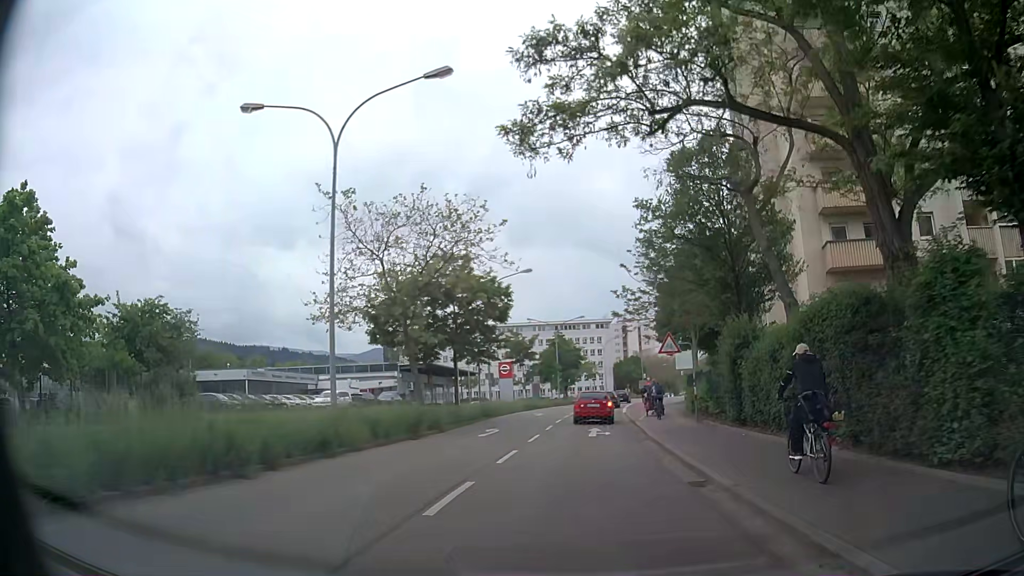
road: secondary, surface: asphalt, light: Day
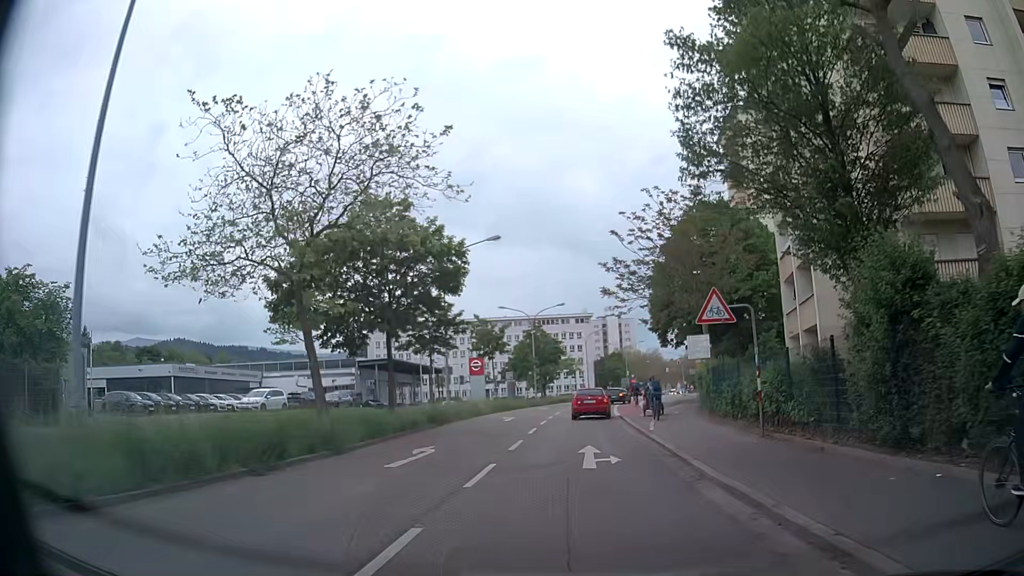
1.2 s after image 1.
(+0.1, +9.5) m; +1°
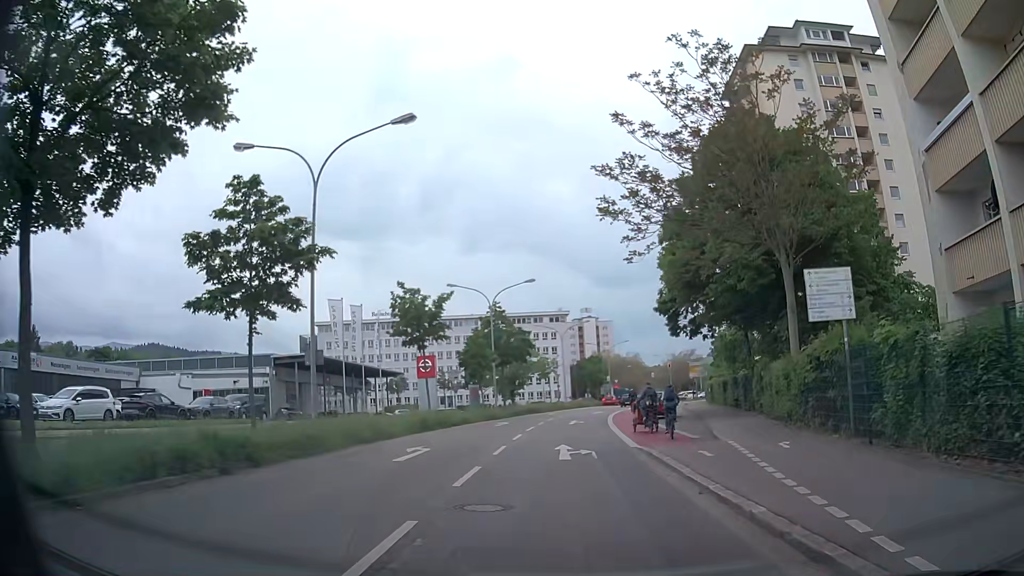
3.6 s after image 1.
(+0.5, +17.3) m; +2°
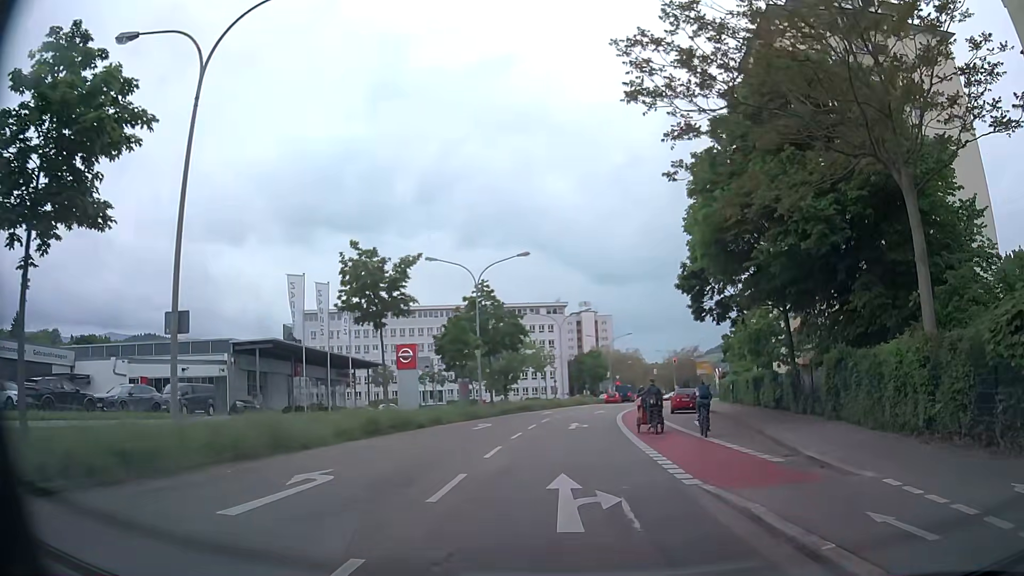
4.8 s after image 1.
(+0.1, +7.8) m; +1°
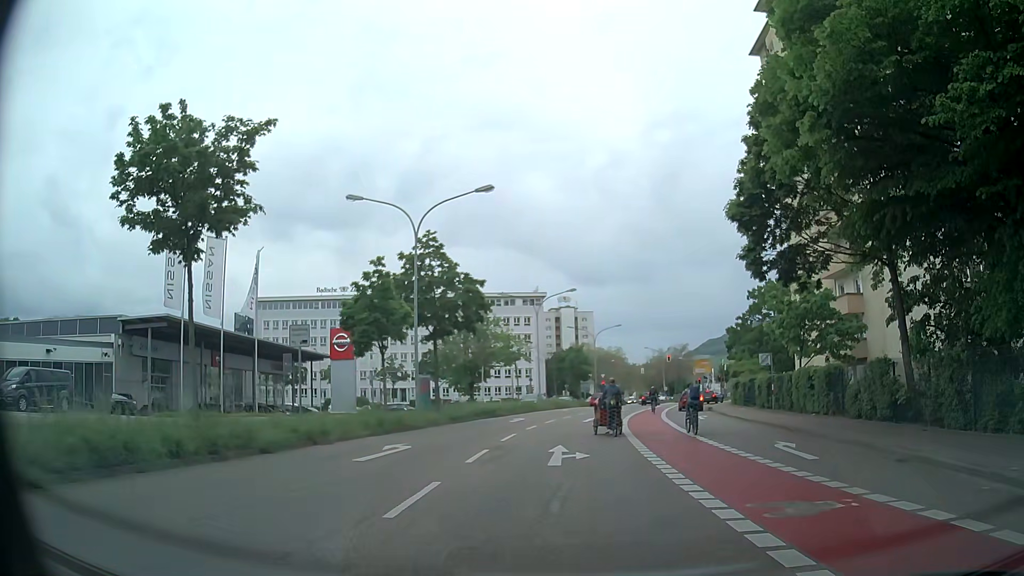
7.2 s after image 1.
(0.0, +13.0) m; +1°
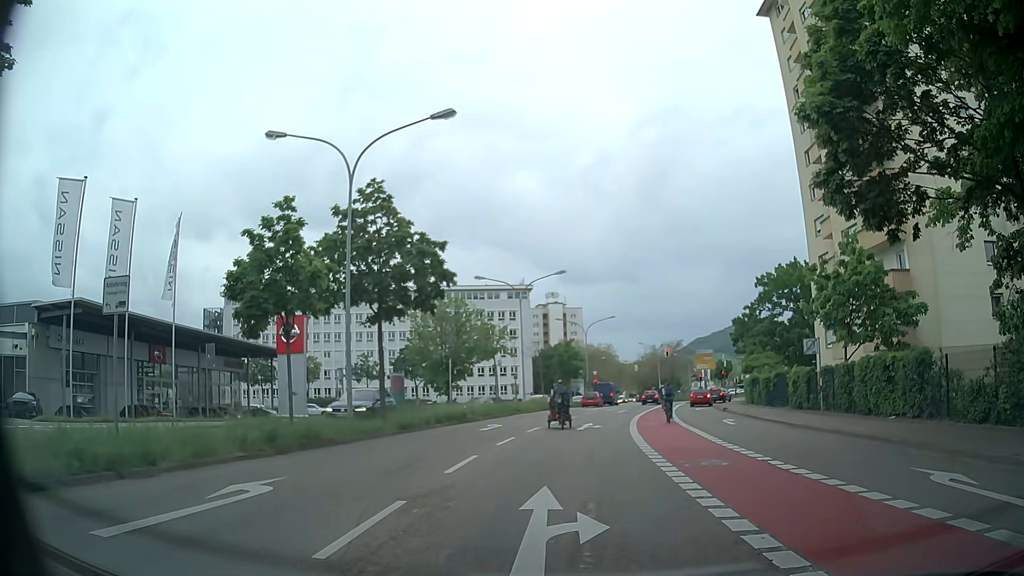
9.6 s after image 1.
(+0.1, +7.5) m; -1°
